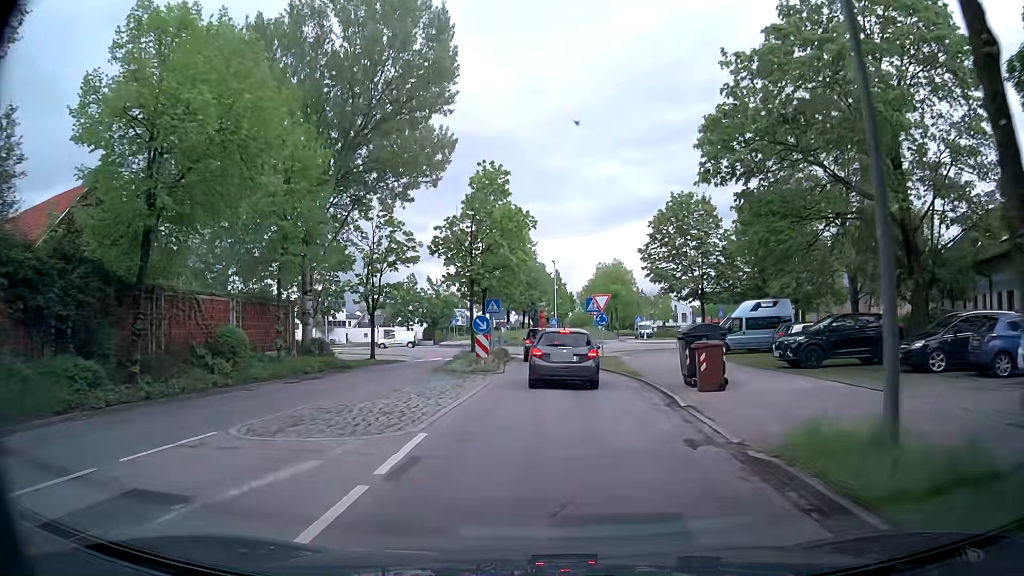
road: tertiary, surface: asphalt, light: Day
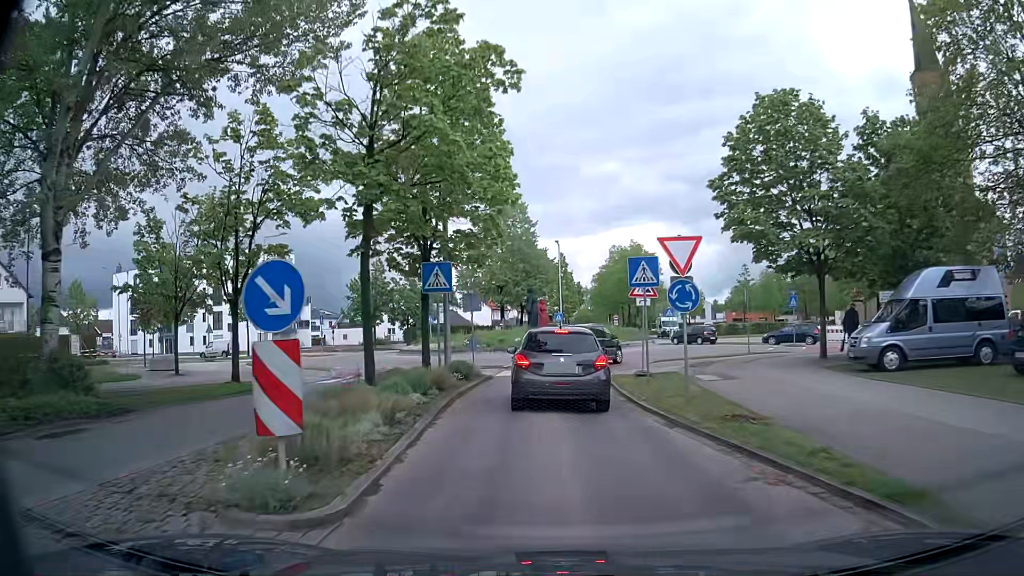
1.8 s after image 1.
(0.0, +17.3) m; -1°
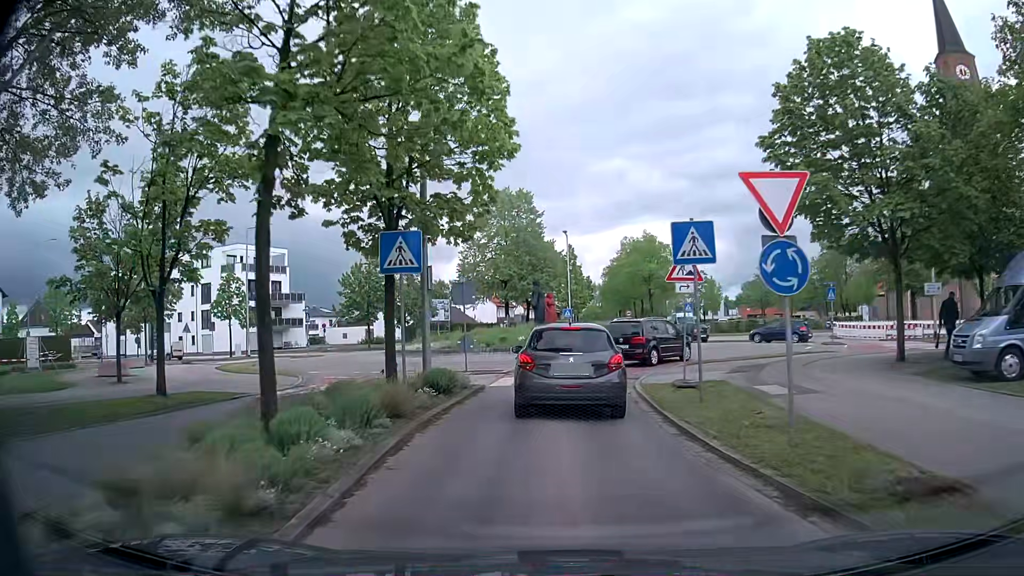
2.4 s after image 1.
(0.0, +4.8) m; +1°
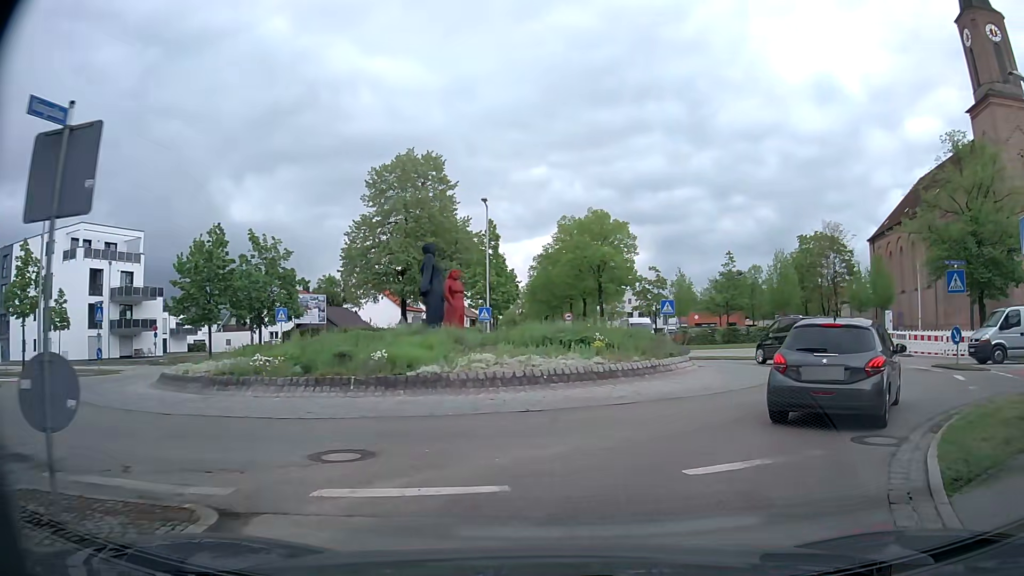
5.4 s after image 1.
(-0.2, +17.9) m; +5°
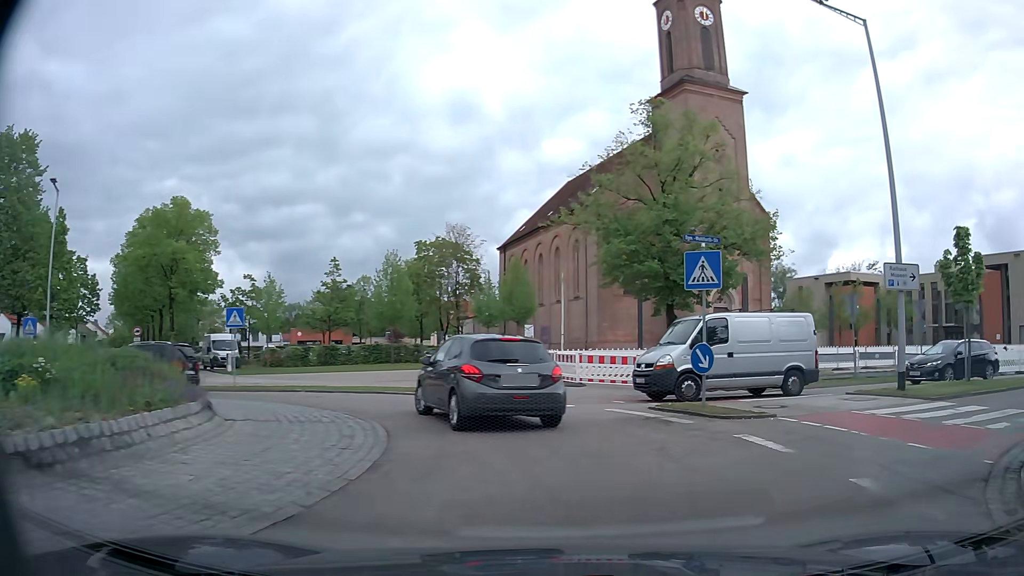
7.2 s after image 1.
(+2.3, +9.4) m; +33°
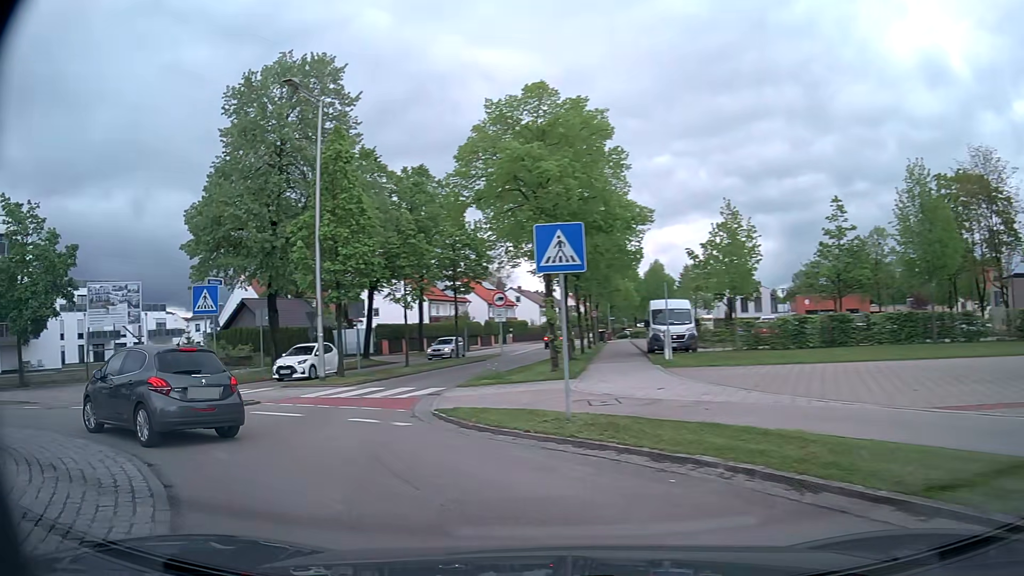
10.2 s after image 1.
(-2.9, +16.6) m; -40°
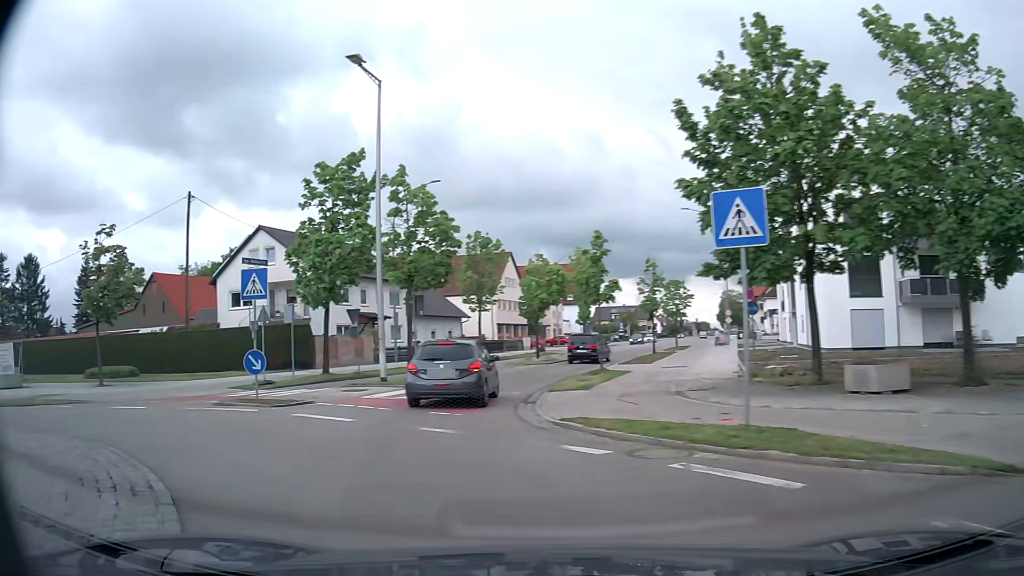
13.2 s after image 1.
(-10.7, +12.5) m; -82°
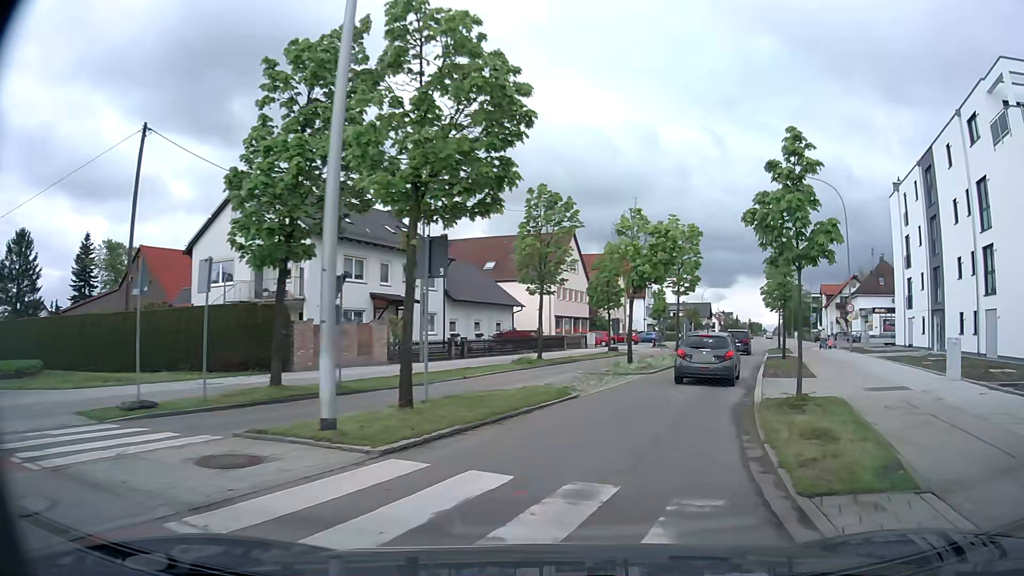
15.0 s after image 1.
(-2.3, +13.0) m; -8°
(+1, +10) (+4, +20) (+7, +29) (+11, +38) (+14, +48) (+18, +57) (+22, +66) (+26, +75) (+29, +85) (+33, +94) m
